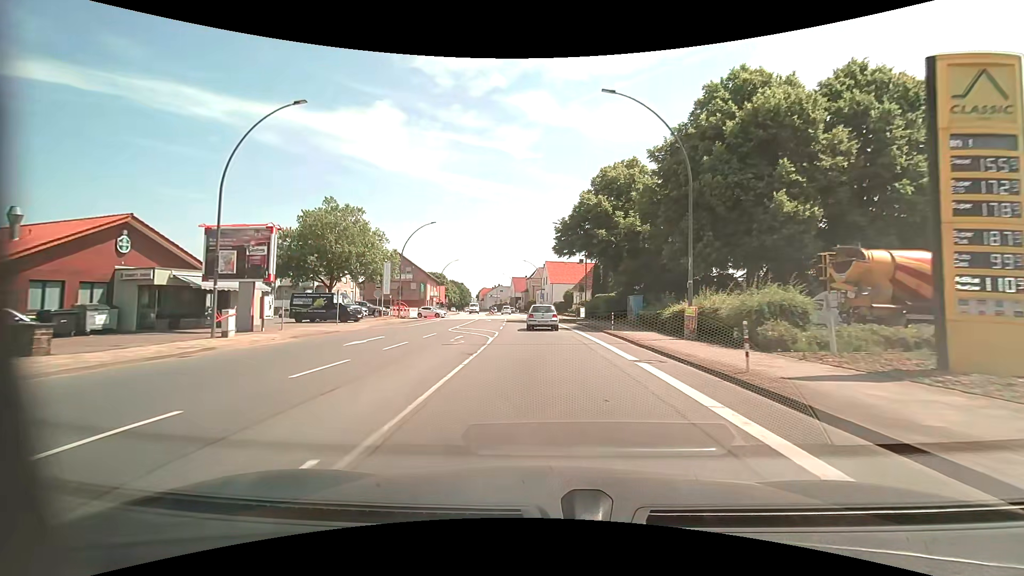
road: primary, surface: asphalt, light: Day
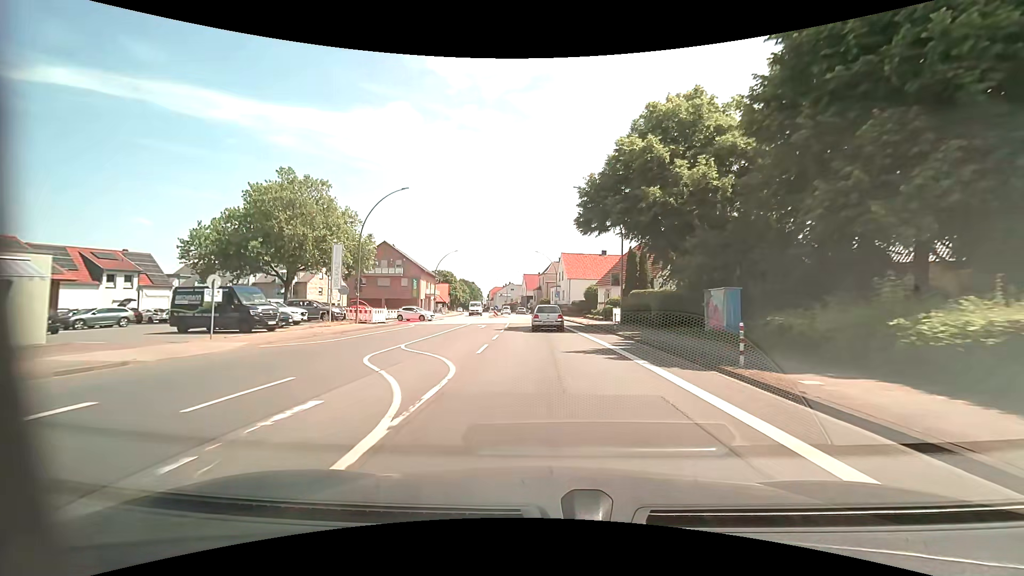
(-0.3, +15.2) m; -2°
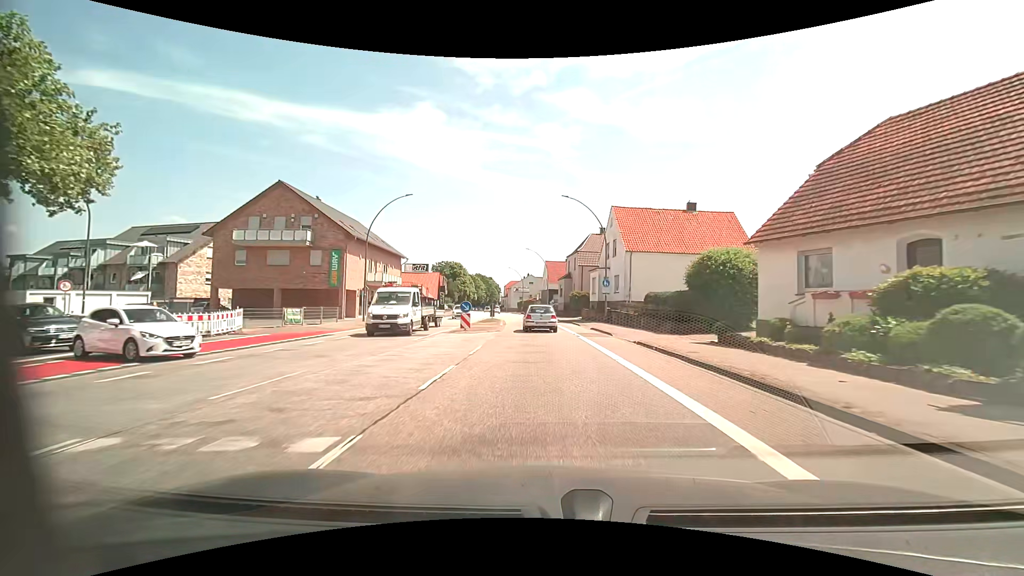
(-0.7, +38.0) m; -3°
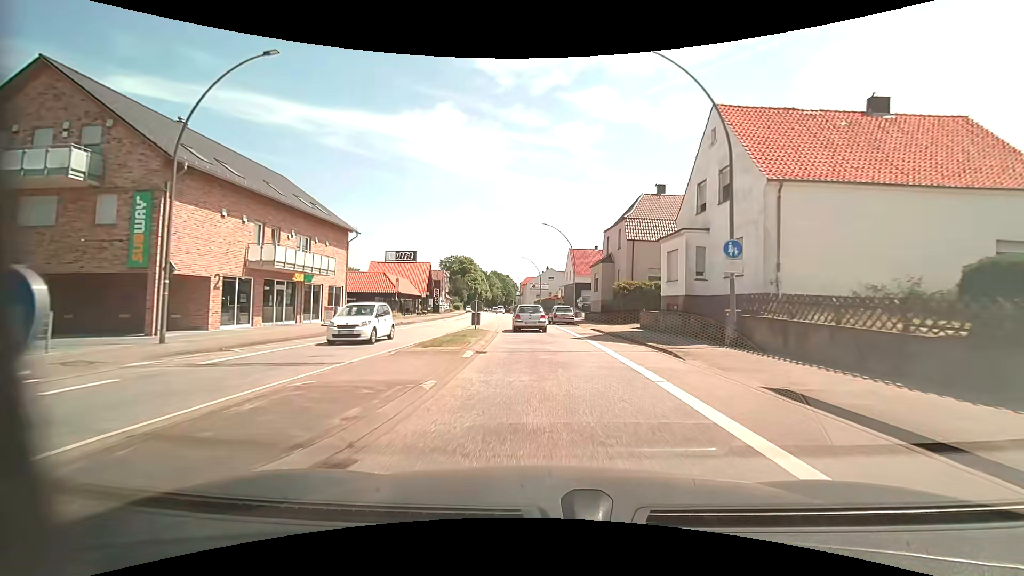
(-0.4, +22.5) m; -2°
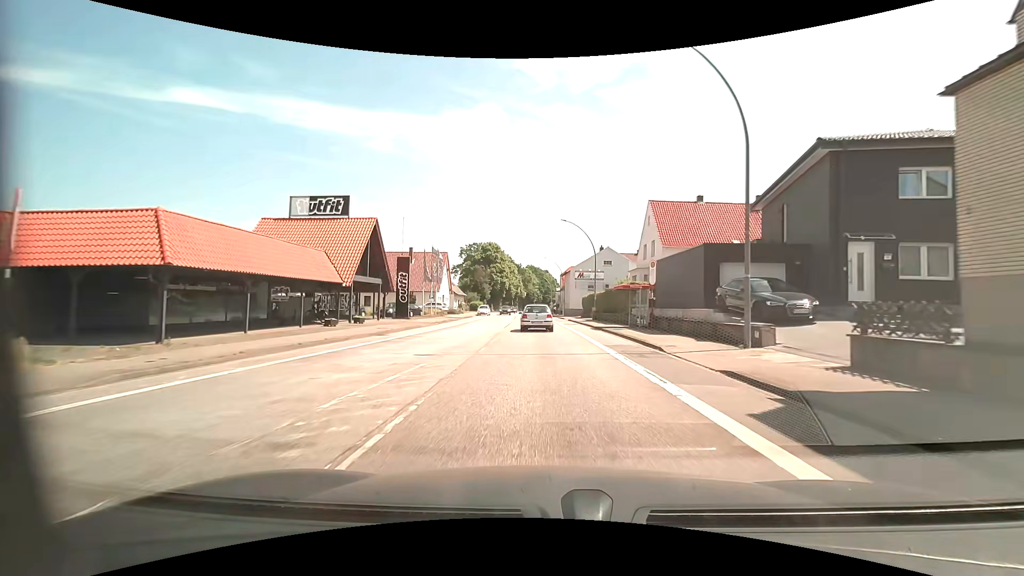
(-1.5, +37.1) m; -5°
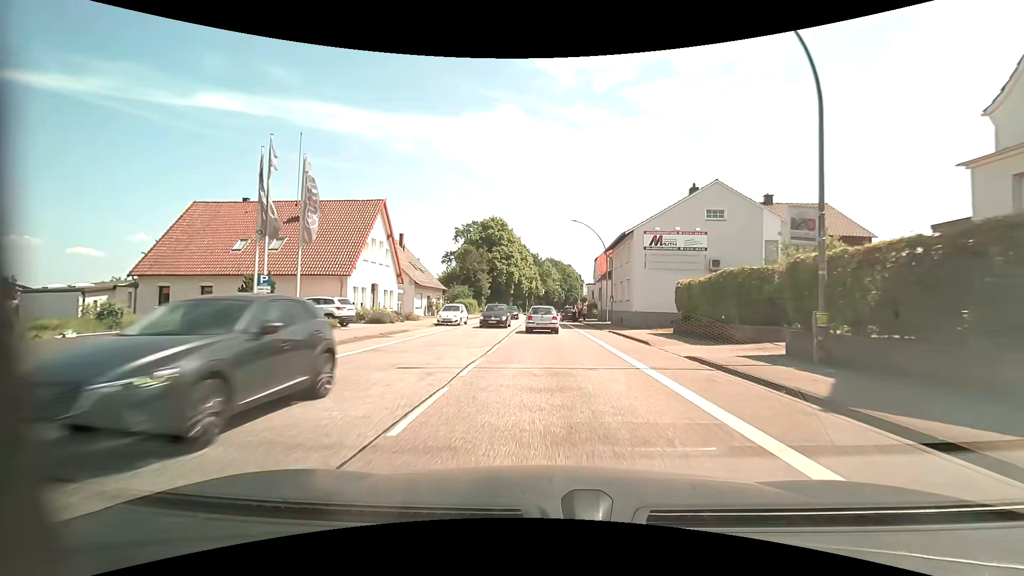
(-0.9, +37.5) m; -2°
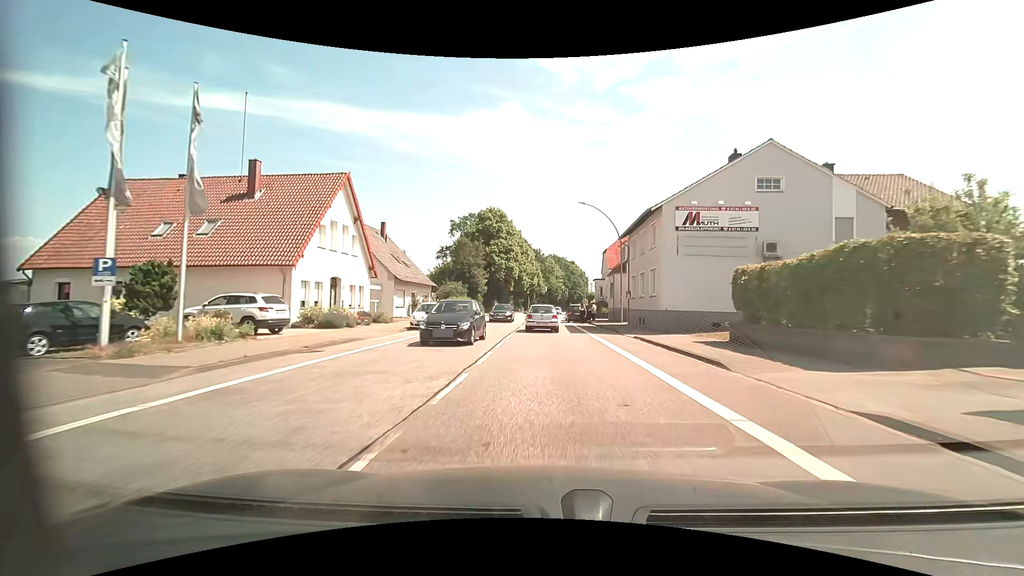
(0.0, +7.5) m; 0°
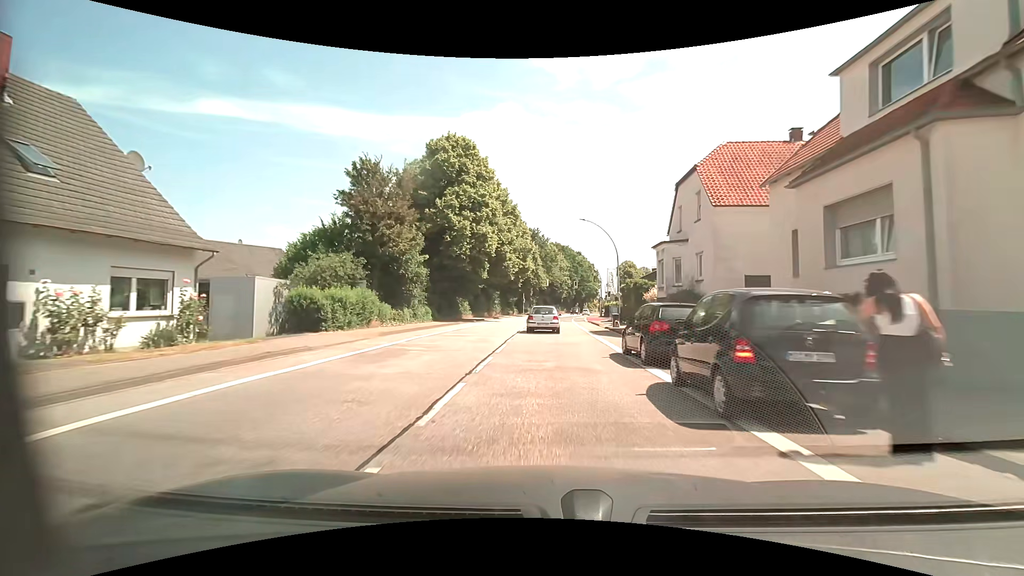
(-0.3, +37.1) m; 0°
(0, +10) (0, +20) (0, +30) (0, +40) (+1, +50) (+1, +60) (+2, +70) (+3, +80) (+4, +90) (+5, +100) m
